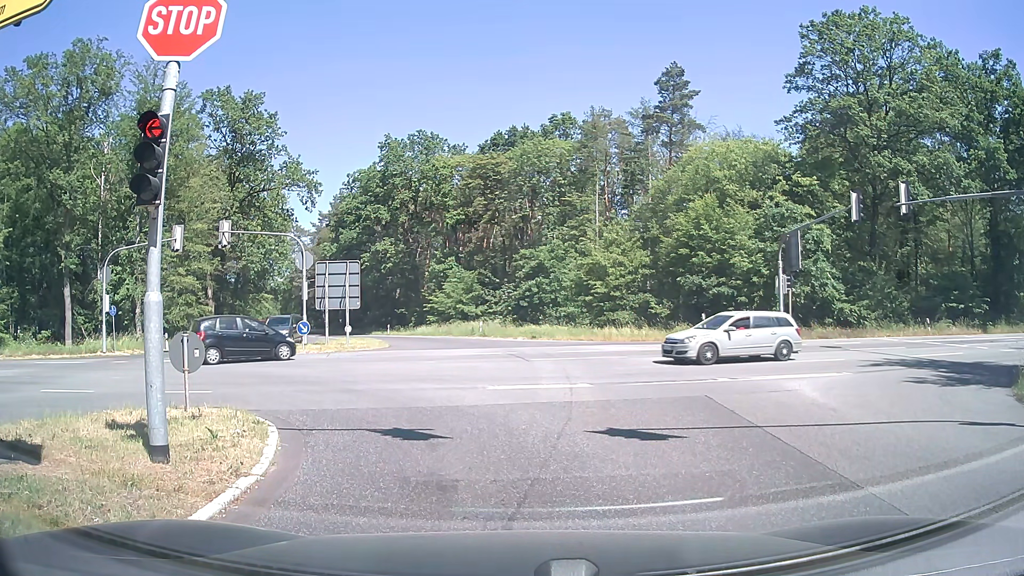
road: secondary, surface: asphalt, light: Day
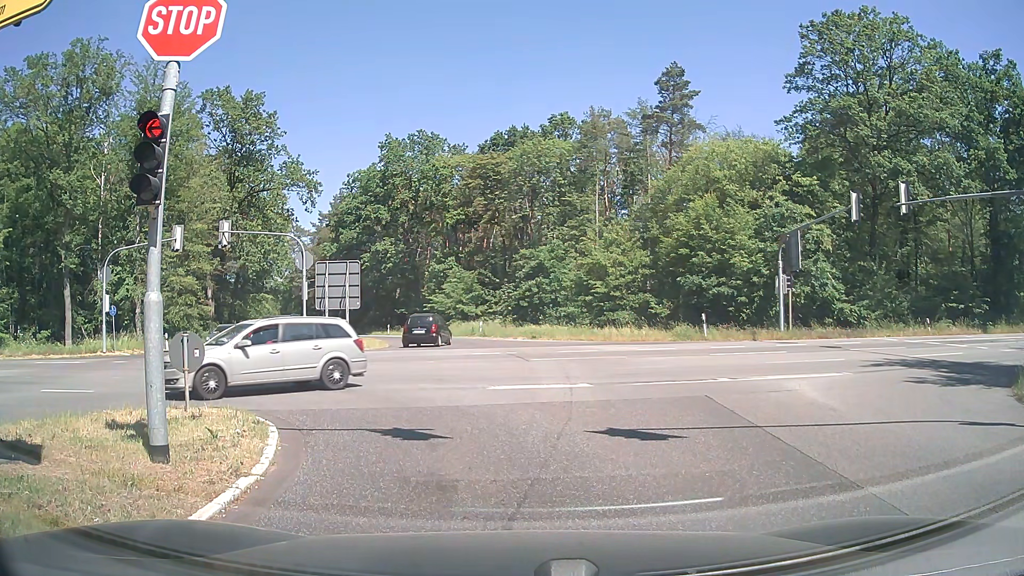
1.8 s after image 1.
(0.0, 0.0) m; 0°
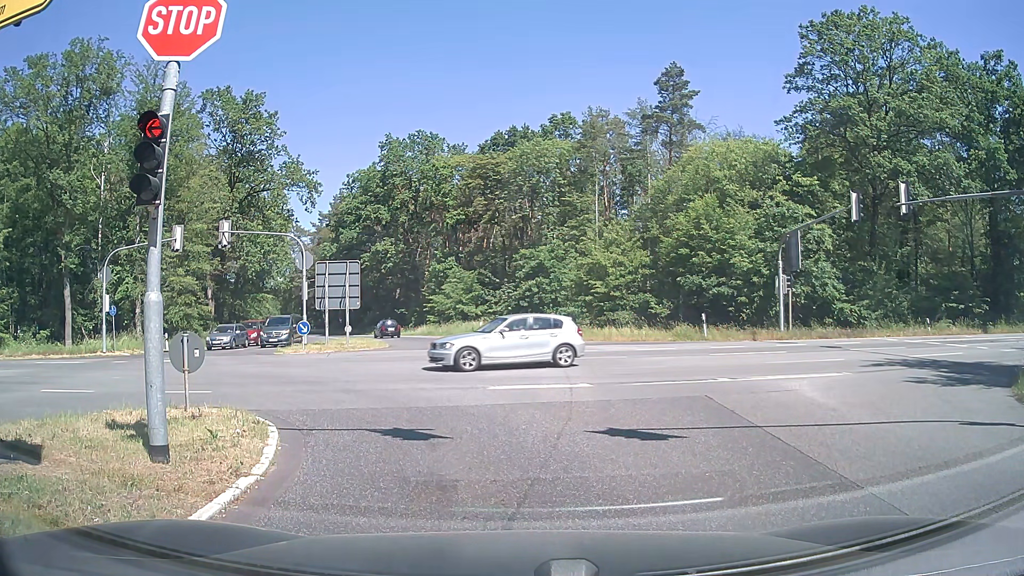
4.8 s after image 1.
(0.0, 0.0) m; 0°
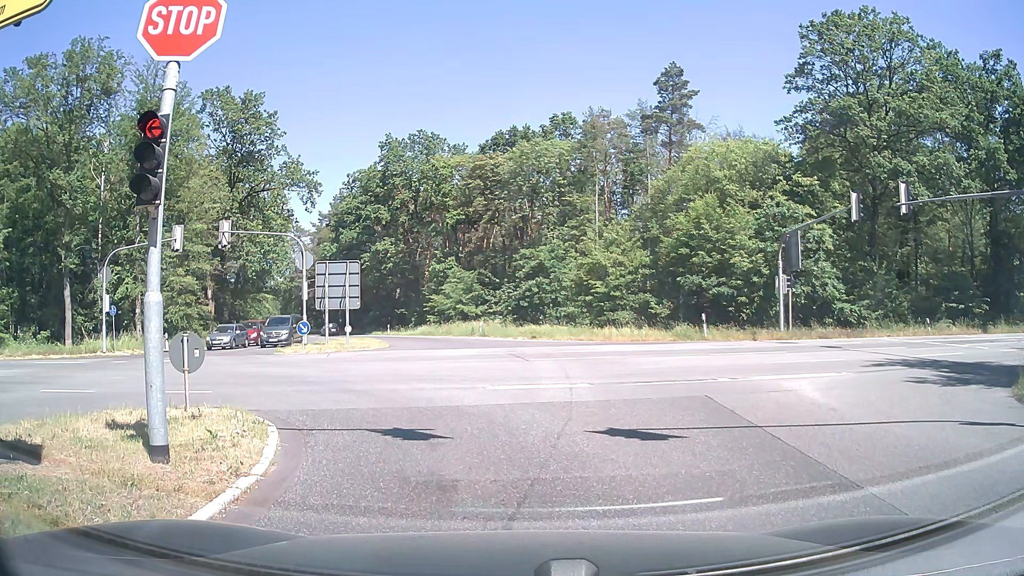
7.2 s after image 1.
(0.0, 0.0) m; 0°
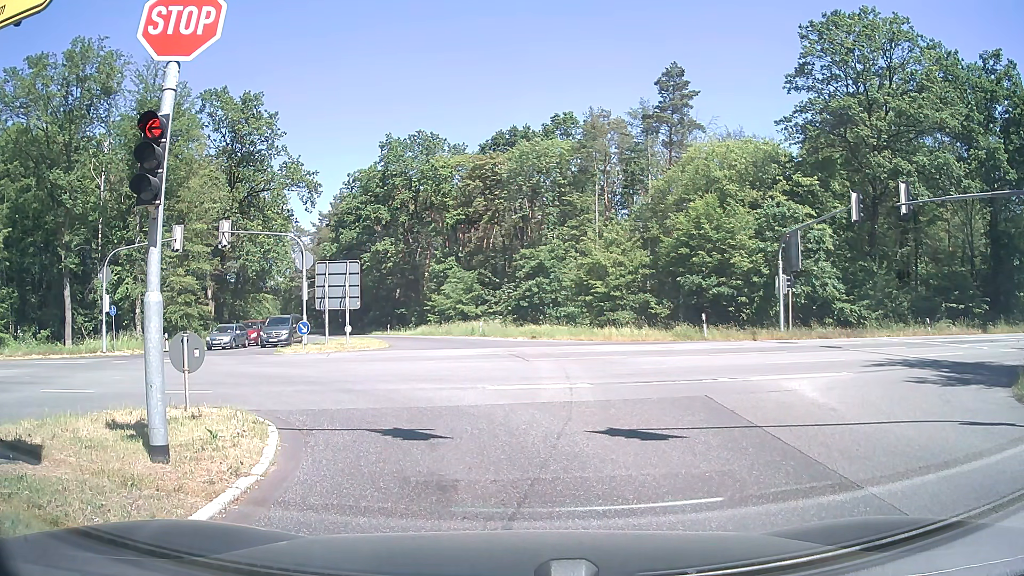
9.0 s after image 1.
(0.0, 0.0) m; 0°
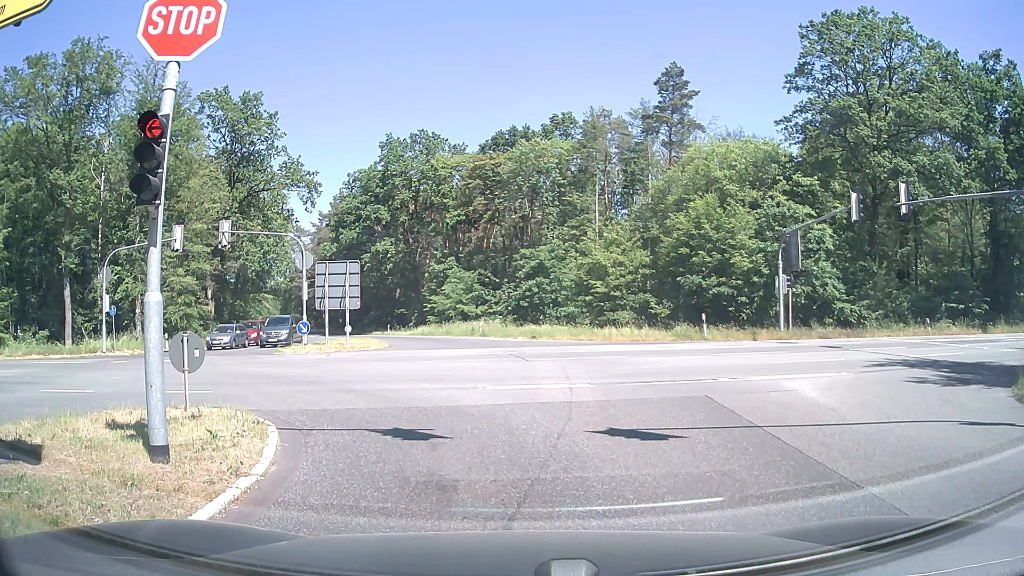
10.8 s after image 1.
(0.0, 0.0) m; 0°
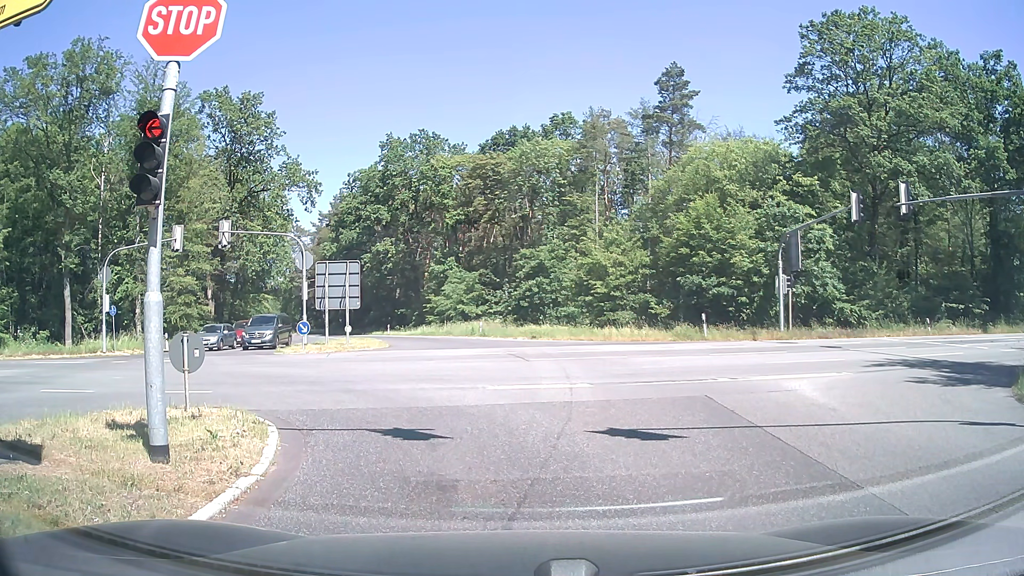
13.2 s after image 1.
(0.0, 0.0) m; 0°
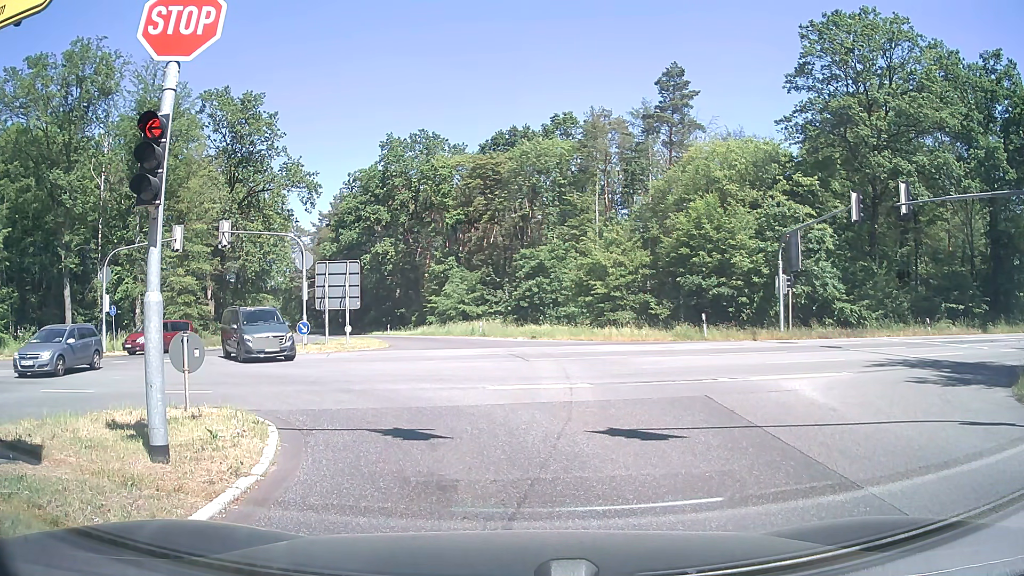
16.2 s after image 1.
(0.0, 0.0) m; 0°
(0, +10) (-5, +18) (-14, +23) (-24, +23) (-34, +22) (-44, +20) (-54, +18) (-64, +16) (-73, +15) (-83, +13) m
